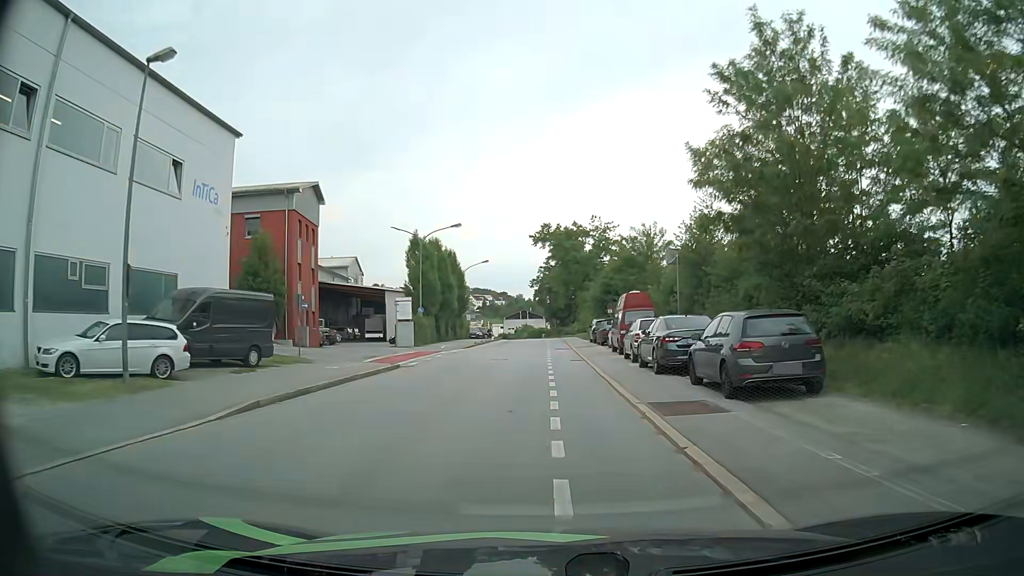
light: Day
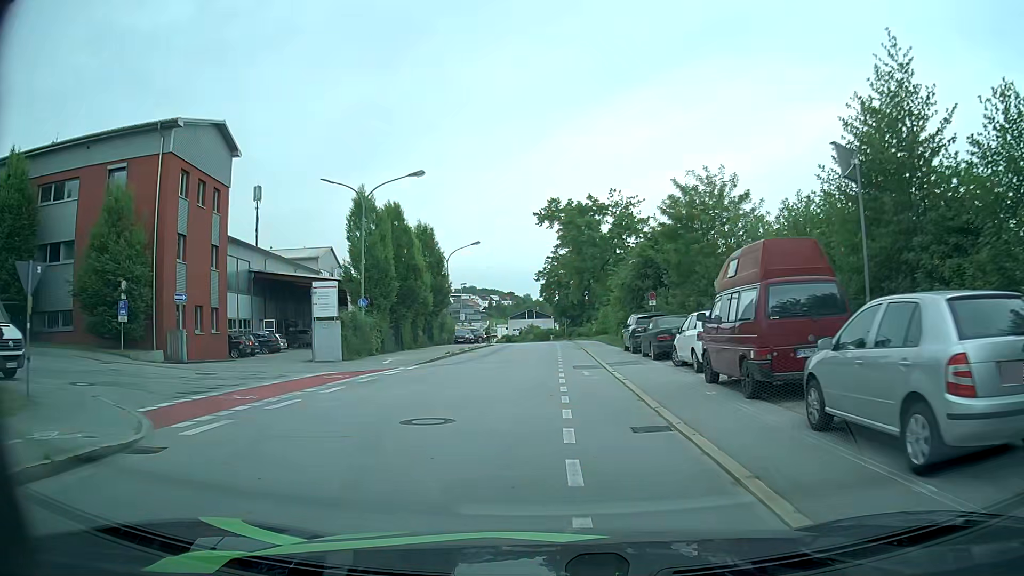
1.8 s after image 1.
(-0.2, +17.5) m; -1°
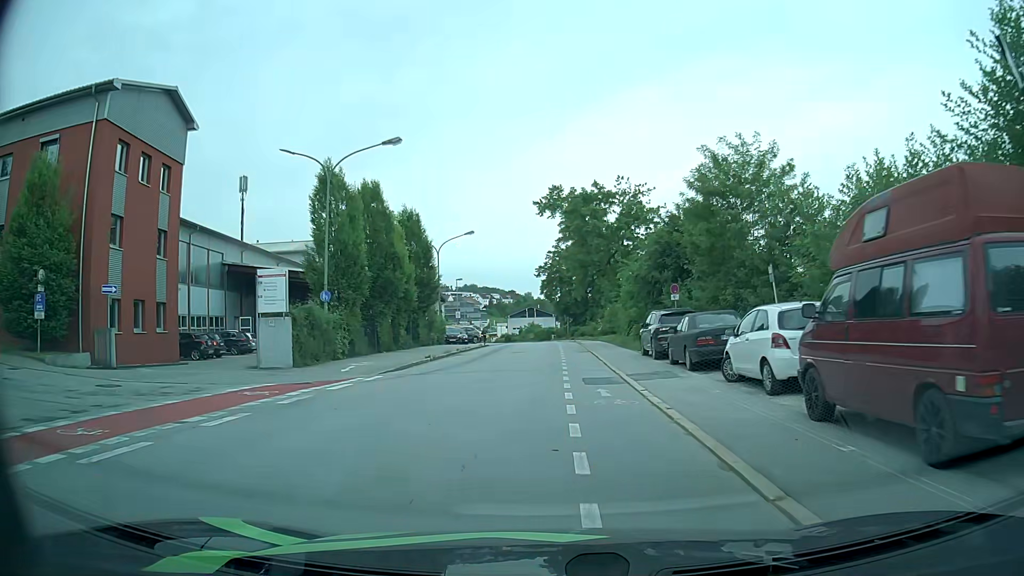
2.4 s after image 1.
(0.0, +5.7) m; 0°
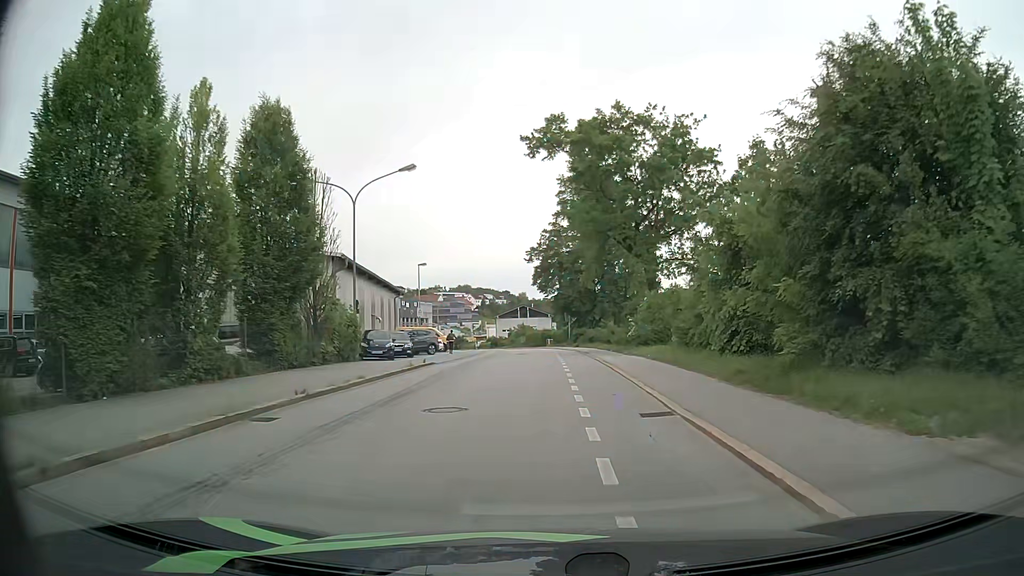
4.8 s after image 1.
(0.0, +22.8) m; 0°
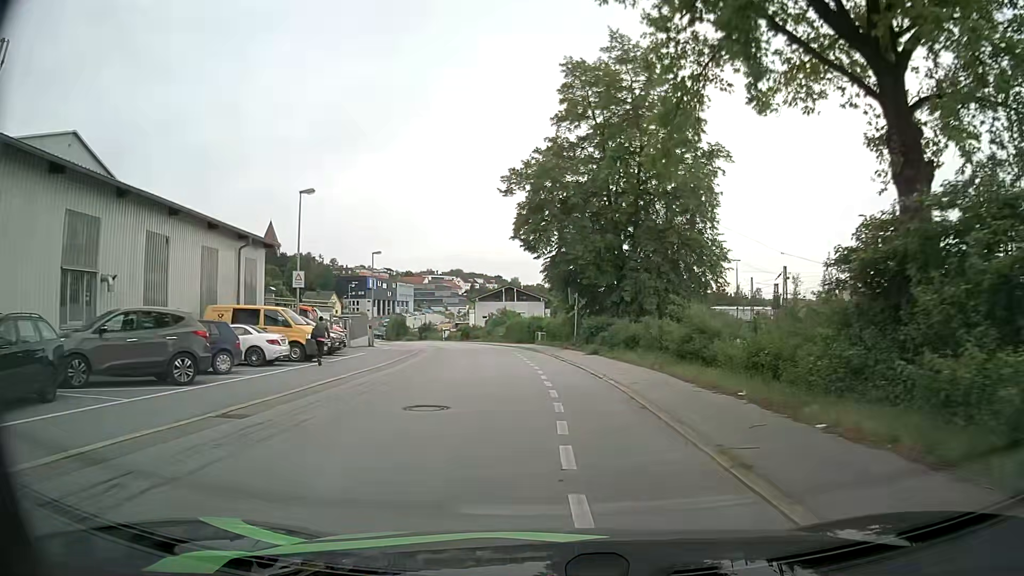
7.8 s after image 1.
(+0.3, +30.1) m; +1°
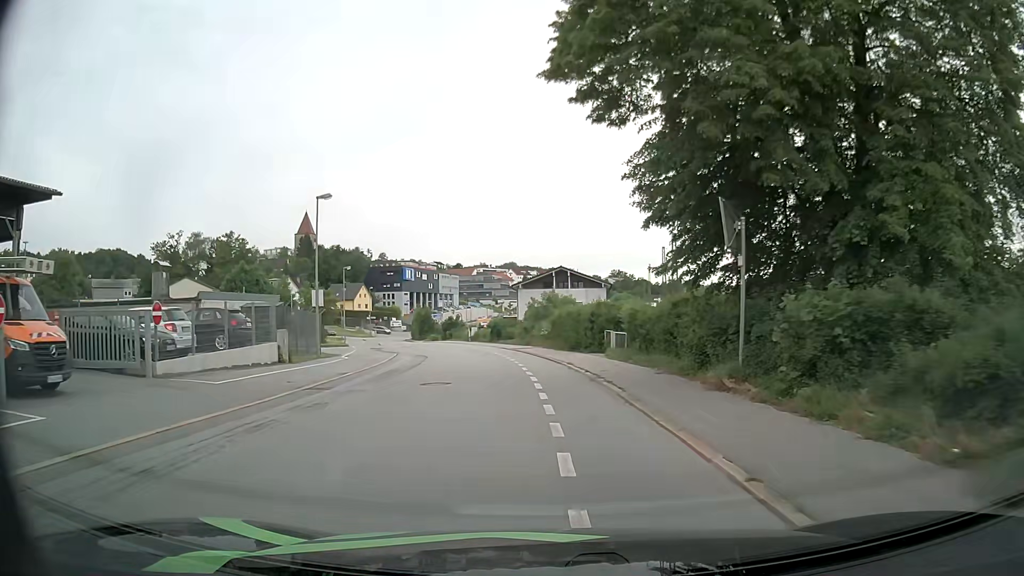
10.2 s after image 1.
(-0.7, +25.3) m; -4°
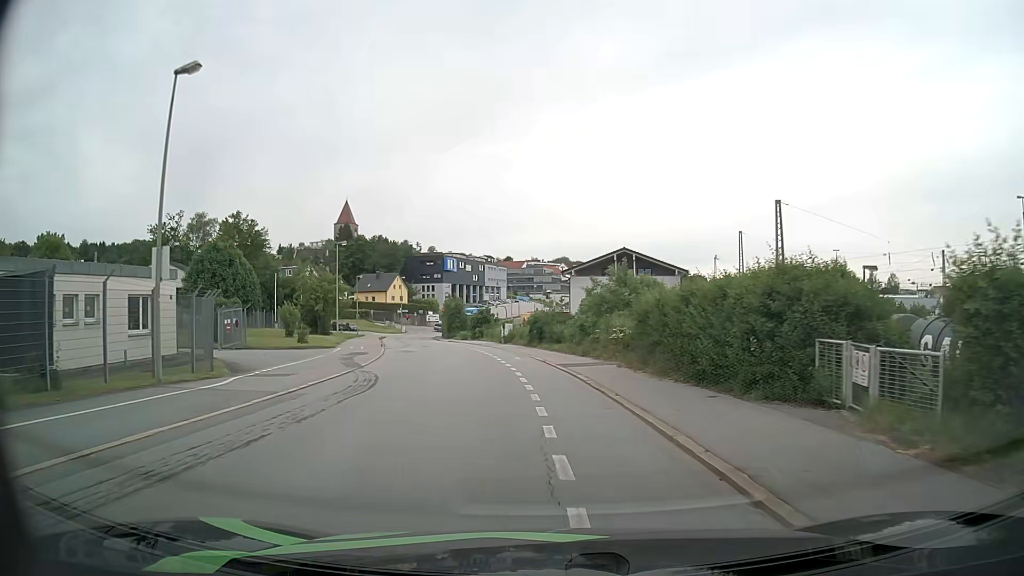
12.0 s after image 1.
(-0.7, +18.2) m; -5°
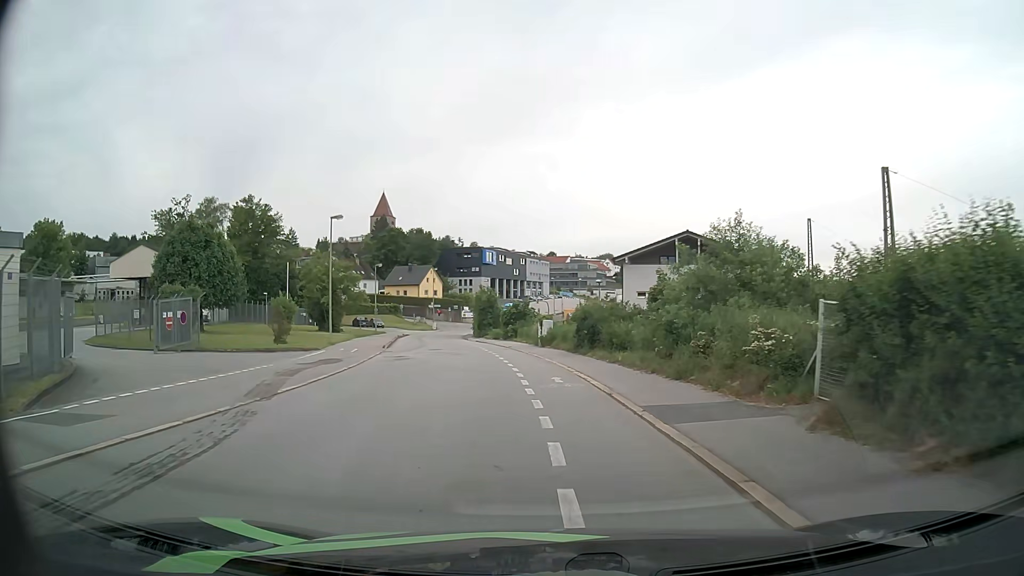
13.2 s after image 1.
(-0.3, +11.6) m; -3°
(0, +10) (-1, +20) (-2, +30) (-4, +40) (-6, +50) (-8, +59) (-10, +69) (-11, +79) (-12, +89) (-12, +99) m
